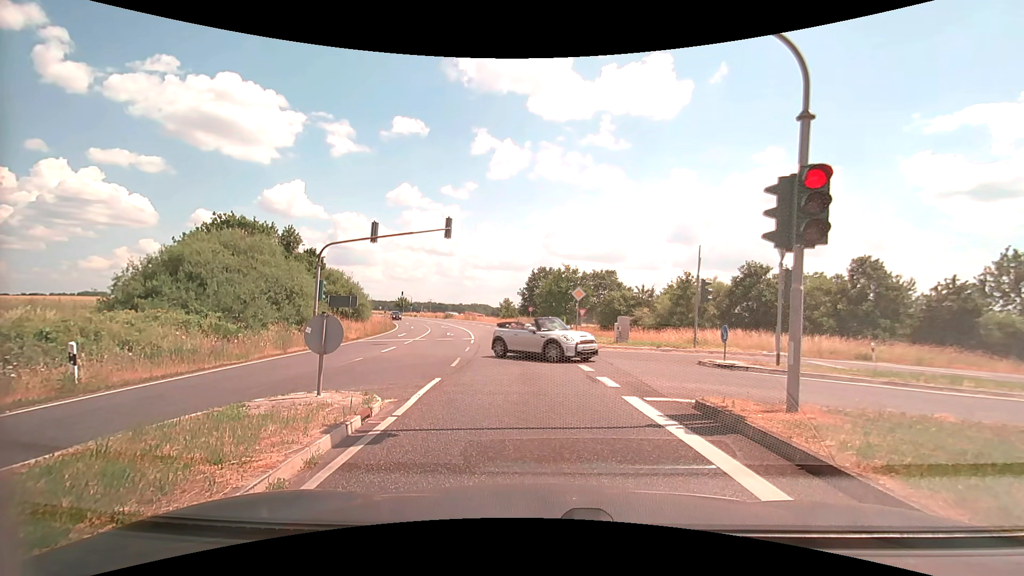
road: secondary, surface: asphalt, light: Day
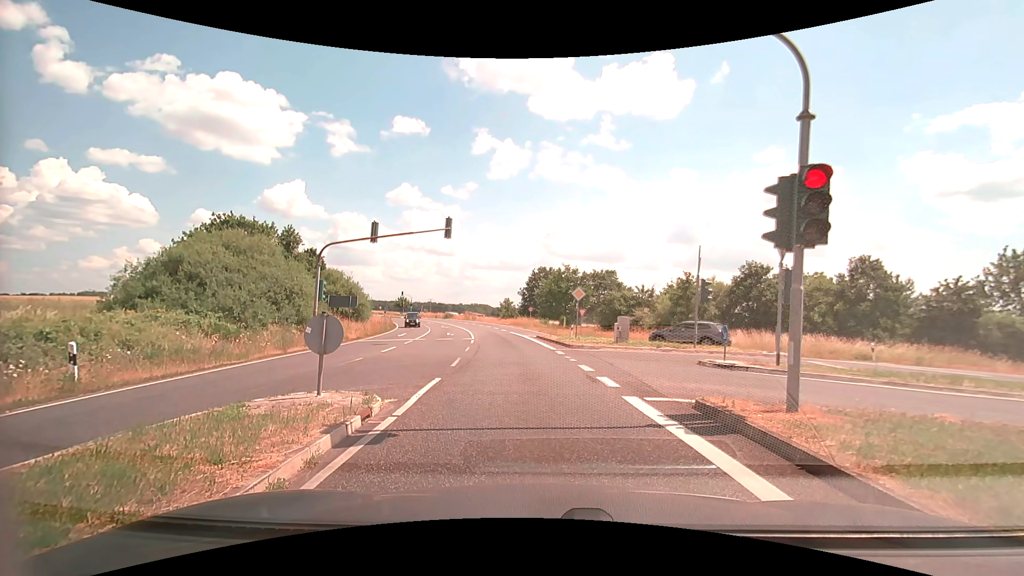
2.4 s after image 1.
(0.0, 0.0) m; 0°
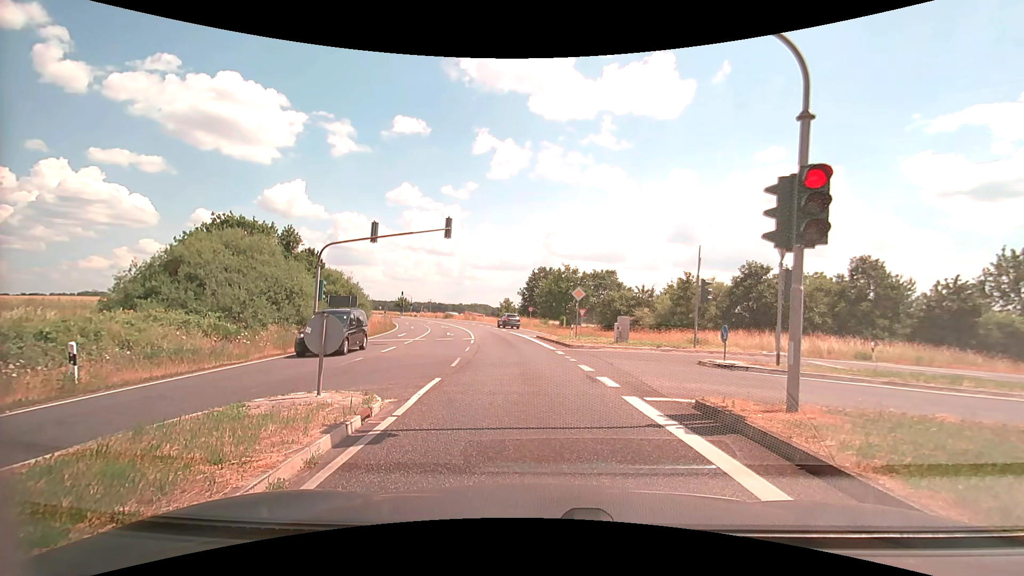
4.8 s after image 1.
(0.0, 0.0) m; 0°
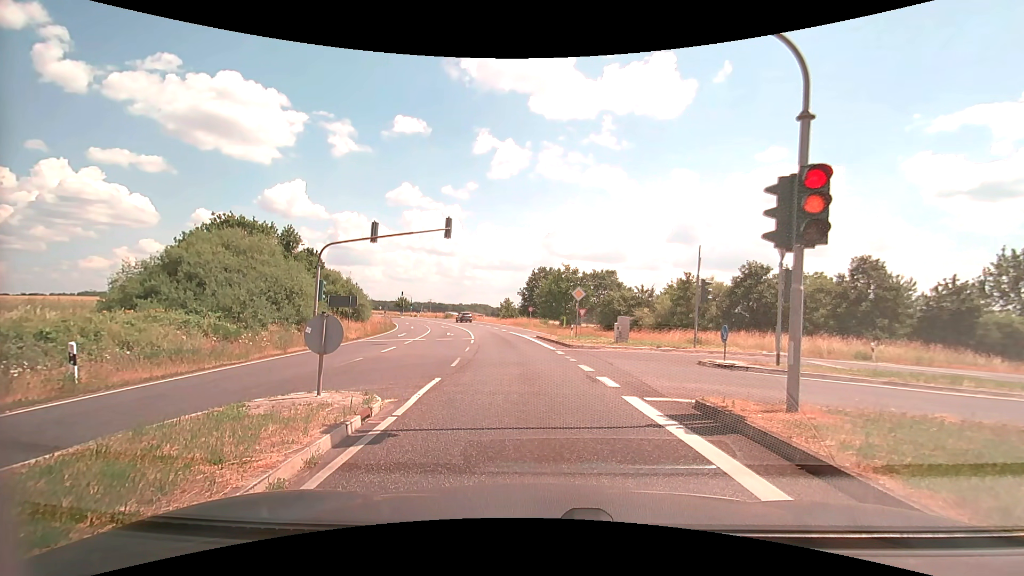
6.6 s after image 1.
(0.0, 0.0) m; 0°
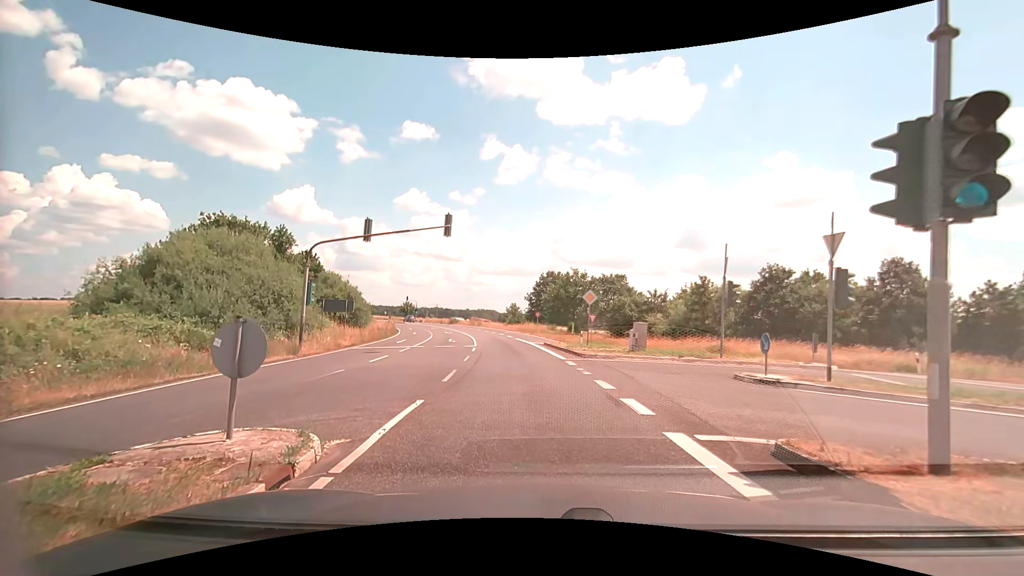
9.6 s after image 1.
(0.0, +2.6) m; -2°
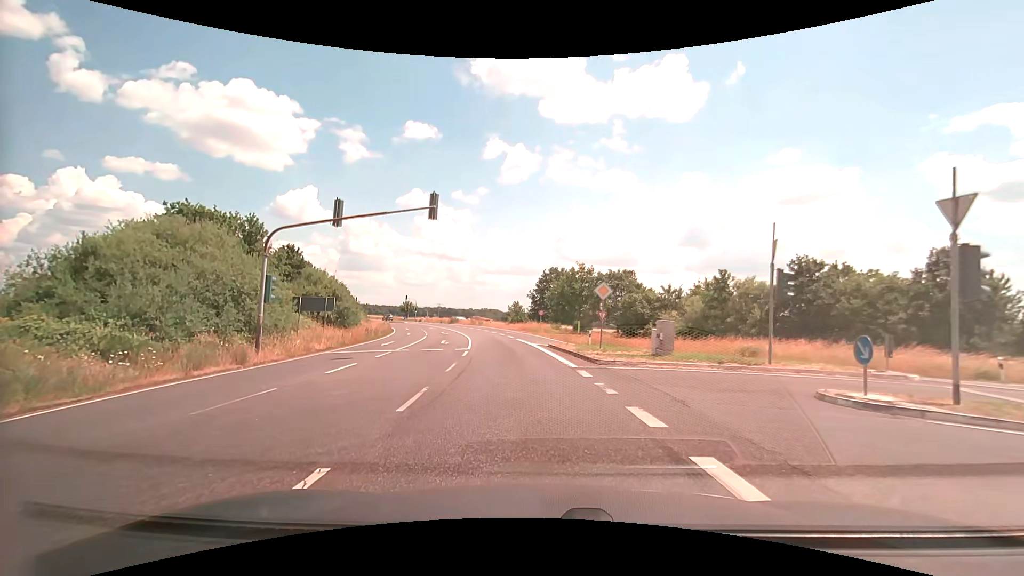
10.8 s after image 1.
(0.0, +4.3) m; +1°
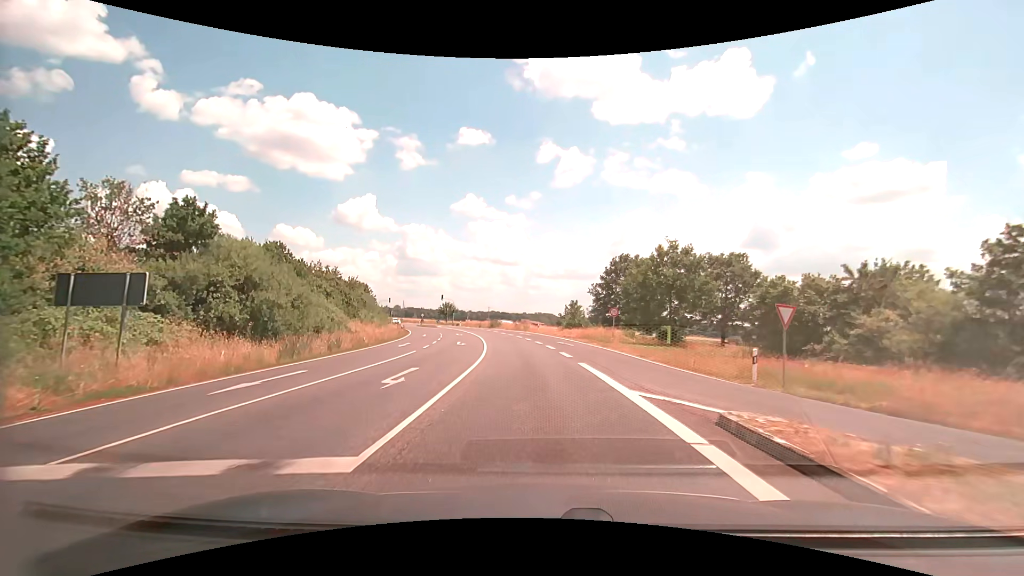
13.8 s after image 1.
(-1.2, +20.7) m; -7°
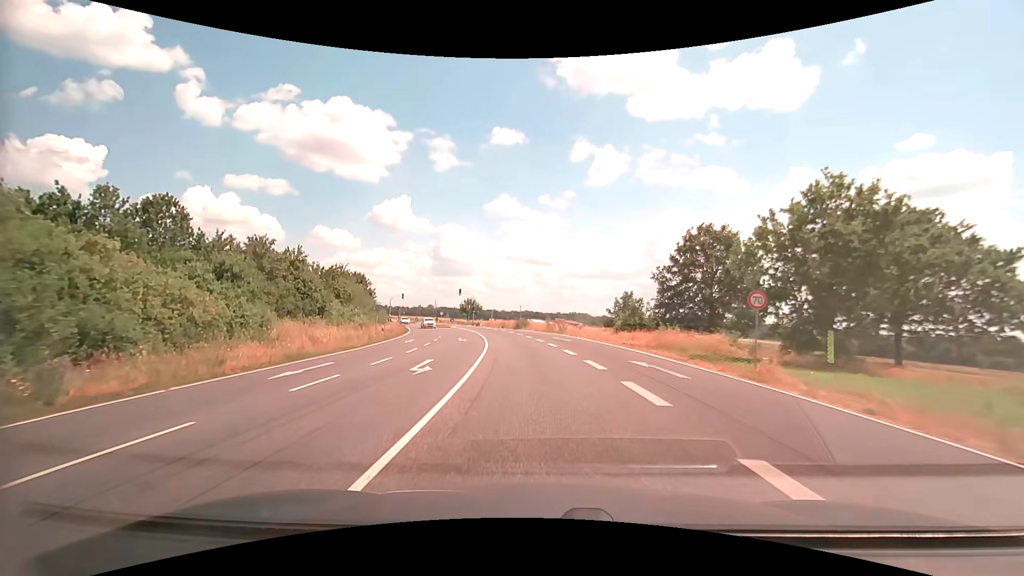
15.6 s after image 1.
(-0.6, +18.8) m; -4°
(0, +10) (-1, +20) (-1, +30) (-3, +40) (-4, +50) (-6, +60) (-8, +69) (-11, +79) (-14, +88) (-18, +98) m
